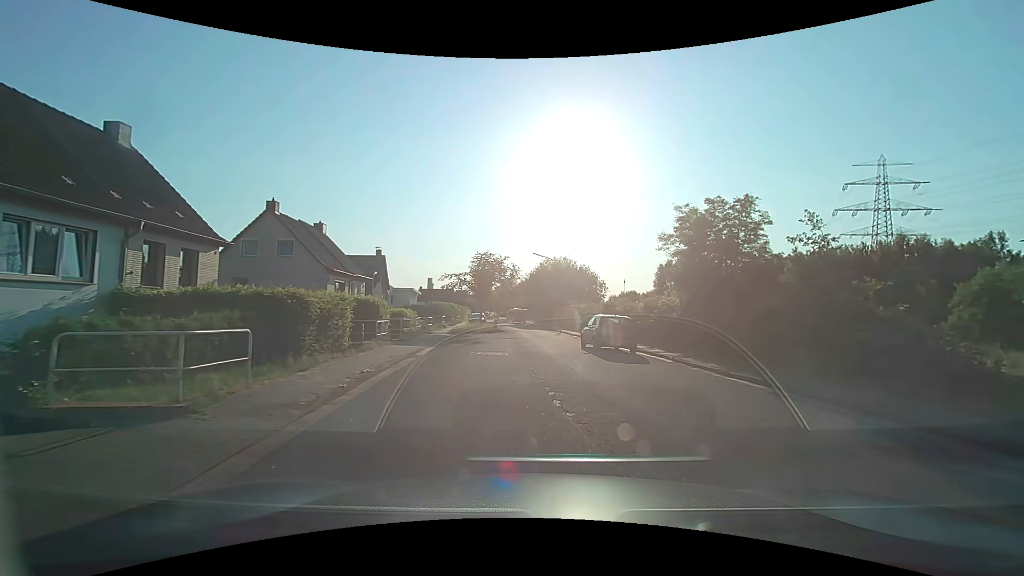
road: residential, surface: asphalt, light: Day
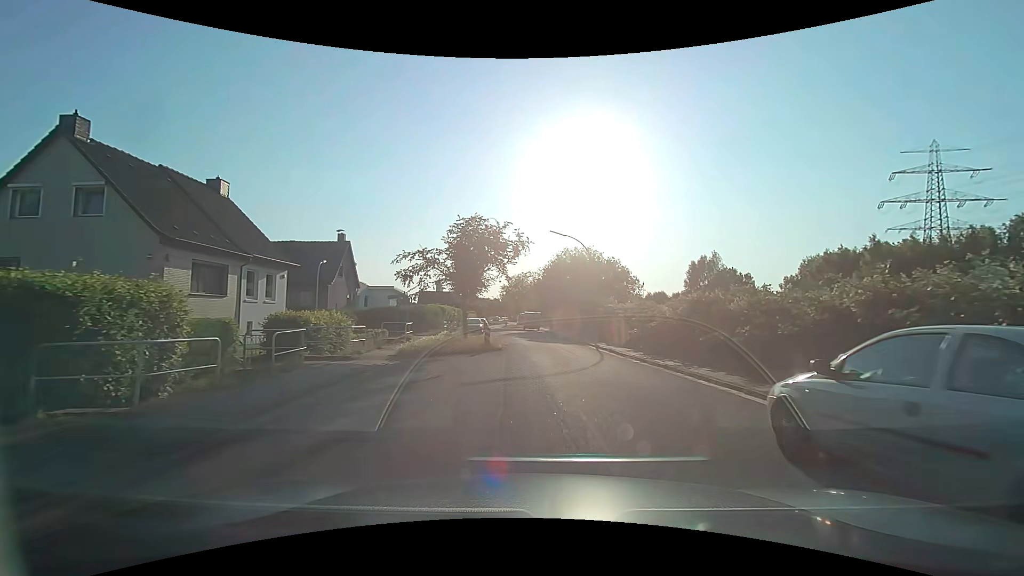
(-0.2, +16.5) m; -2°
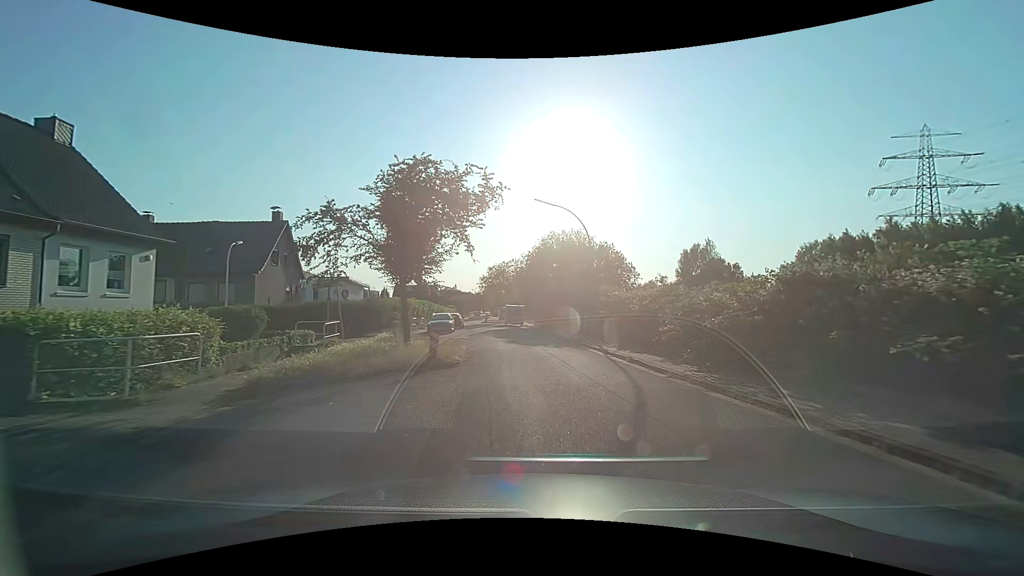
(+0.2, +8.4) m; +2°
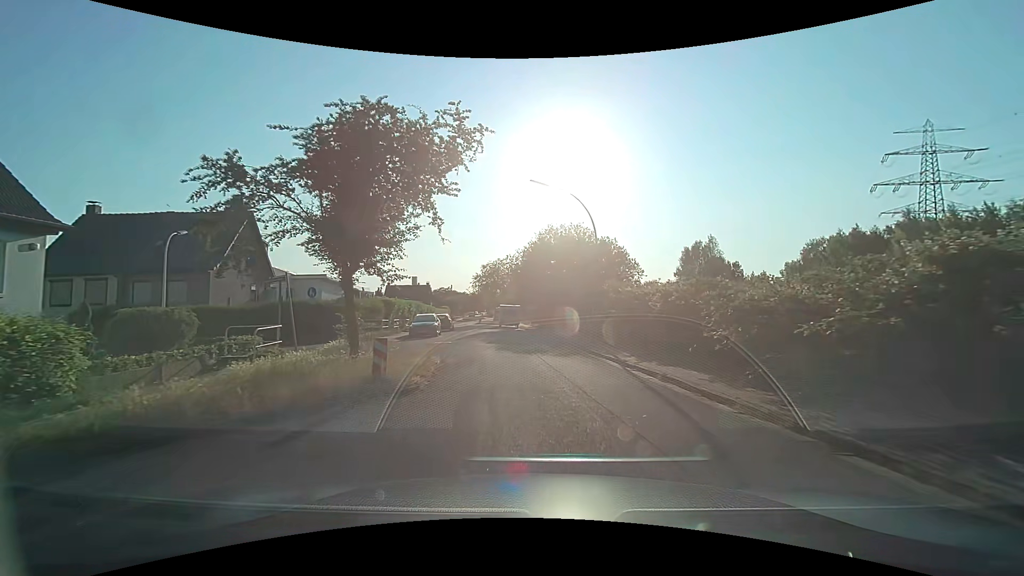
(0.0, +4.2) m; 0°
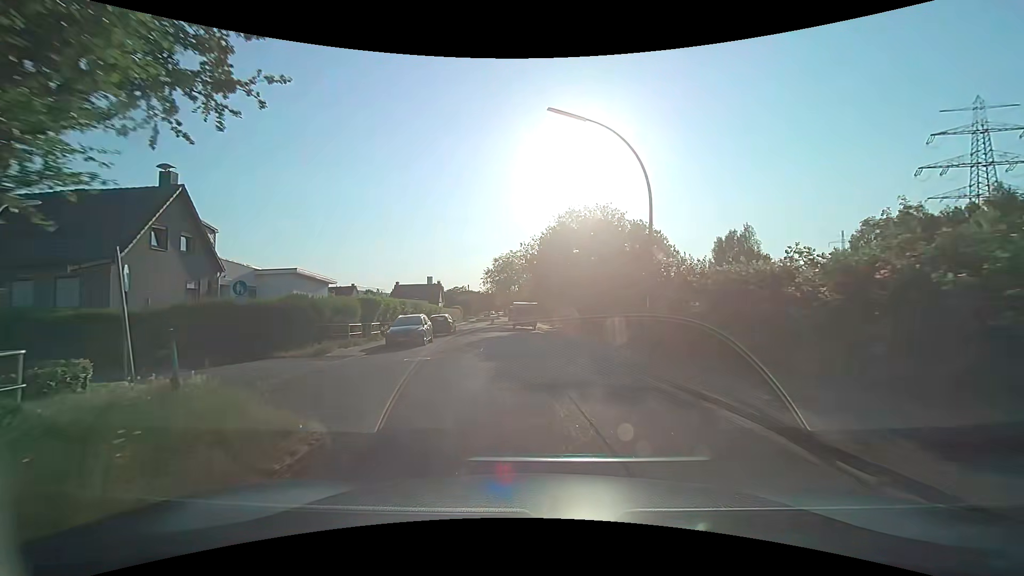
(0.0, +8.5) m; -2°
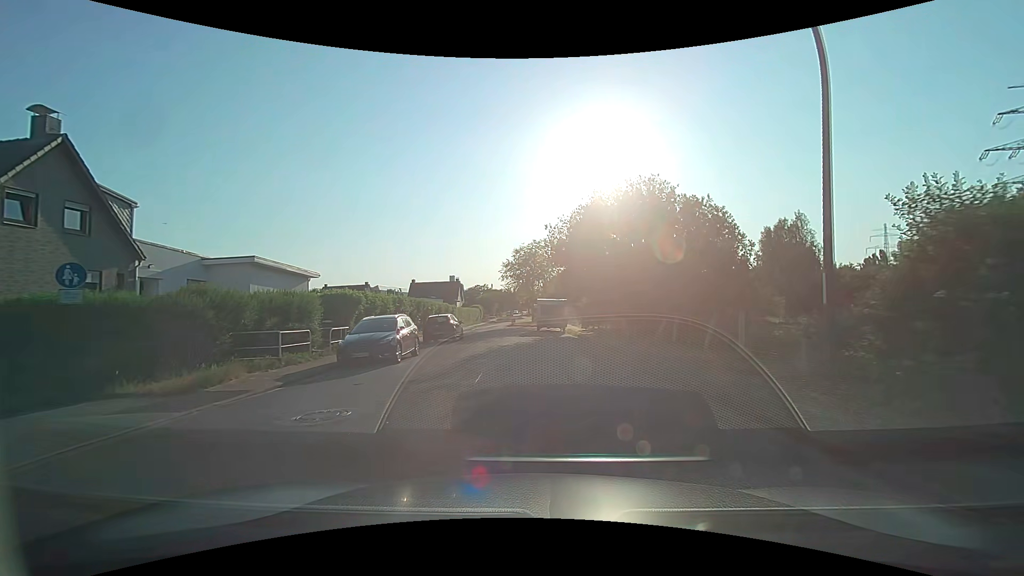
(-0.1, +8.5) m; -2°
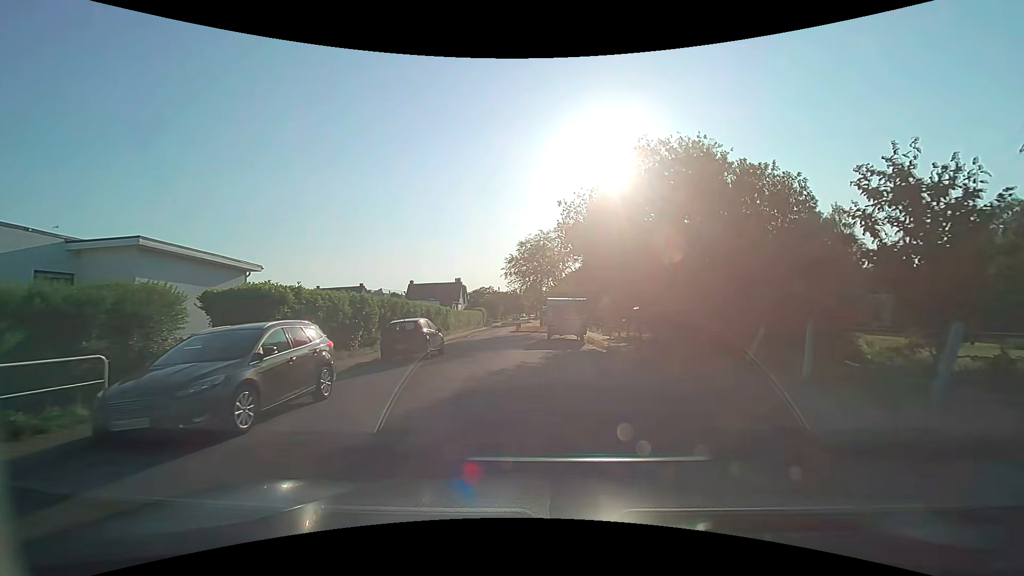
(-0.1, +8.4) m; -1°
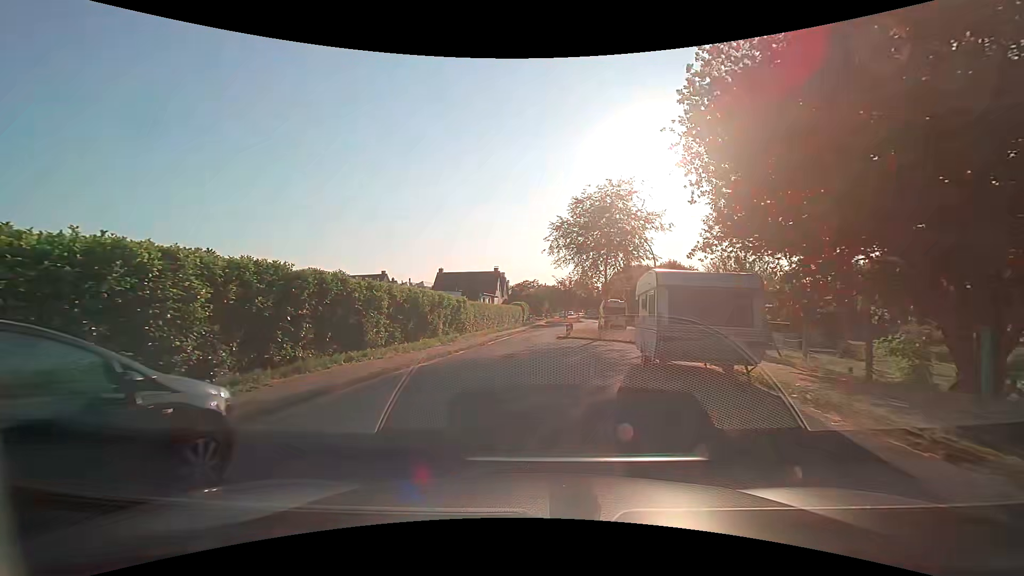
(-0.6, +16.7) m; -6°
(0, +10) (-1, +20) (0, +30) (+1, +40) (+4, +50) (+6, +59) (+8, +69) (+9, +79) (+10, +89) (+10, +99) m
